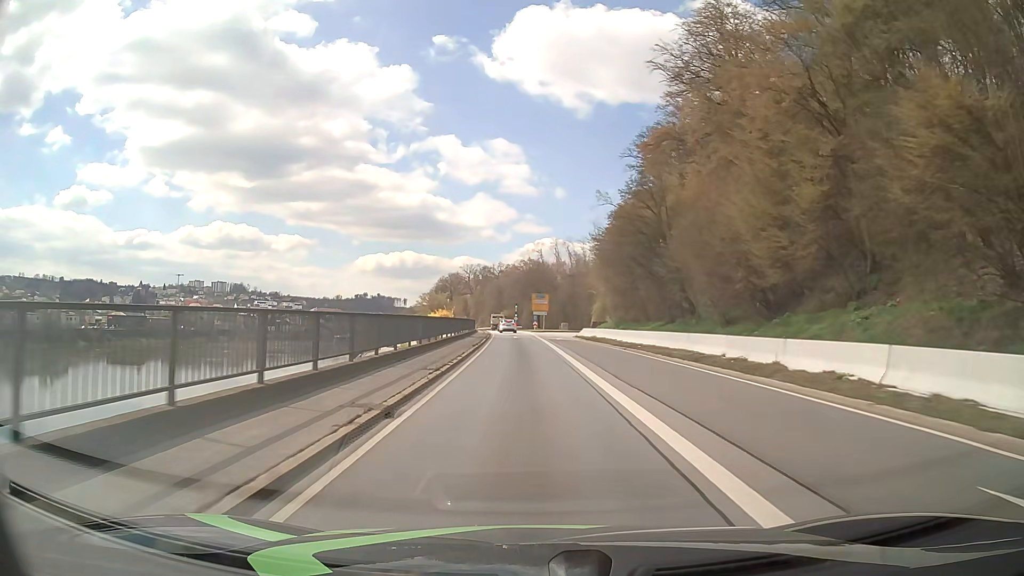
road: primary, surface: asphalt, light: Day
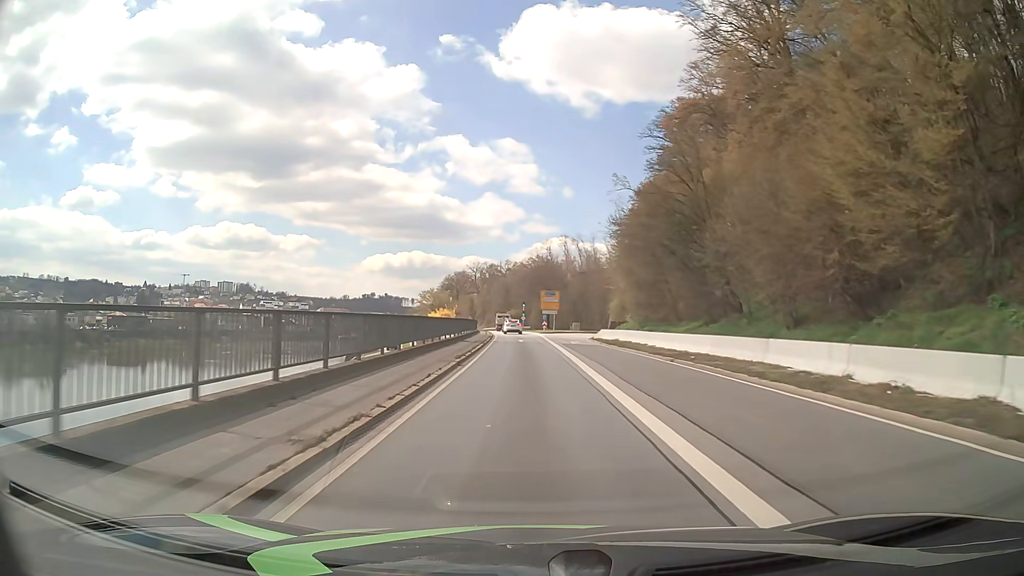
(-0.1, +9.5) m; -1°
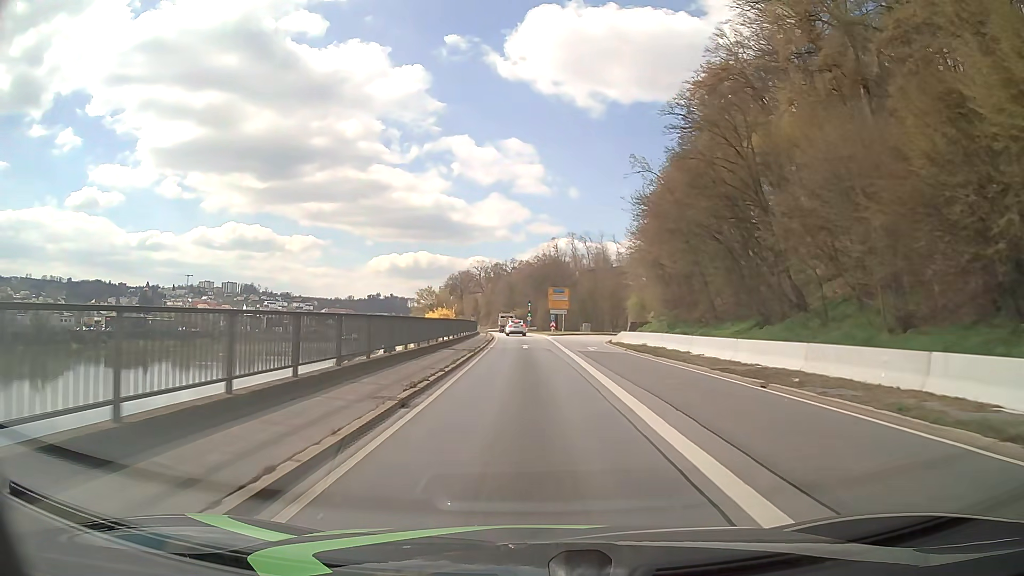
(0.0, +9.1) m; 0°
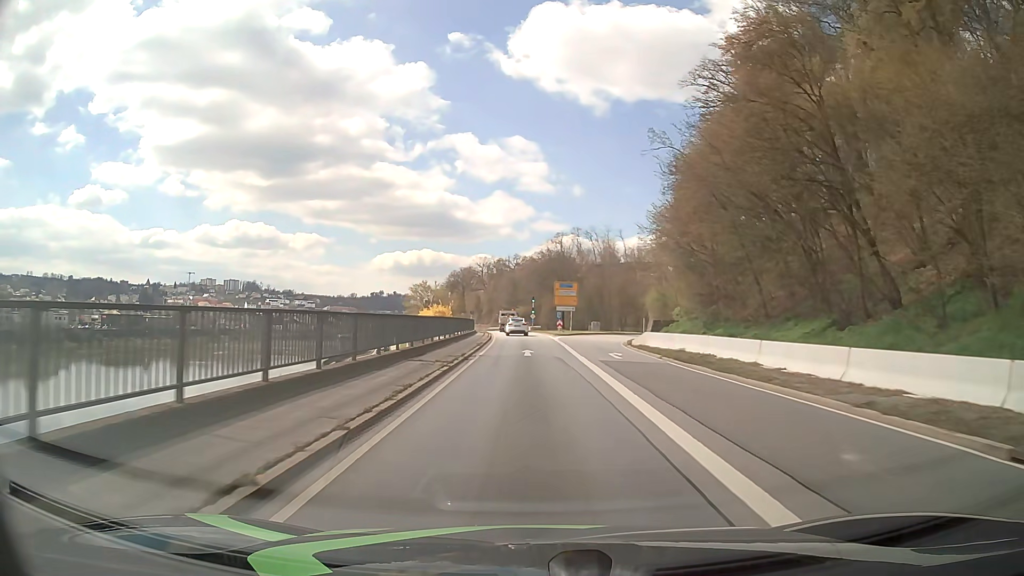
(-0.1, +8.7) m; 0°
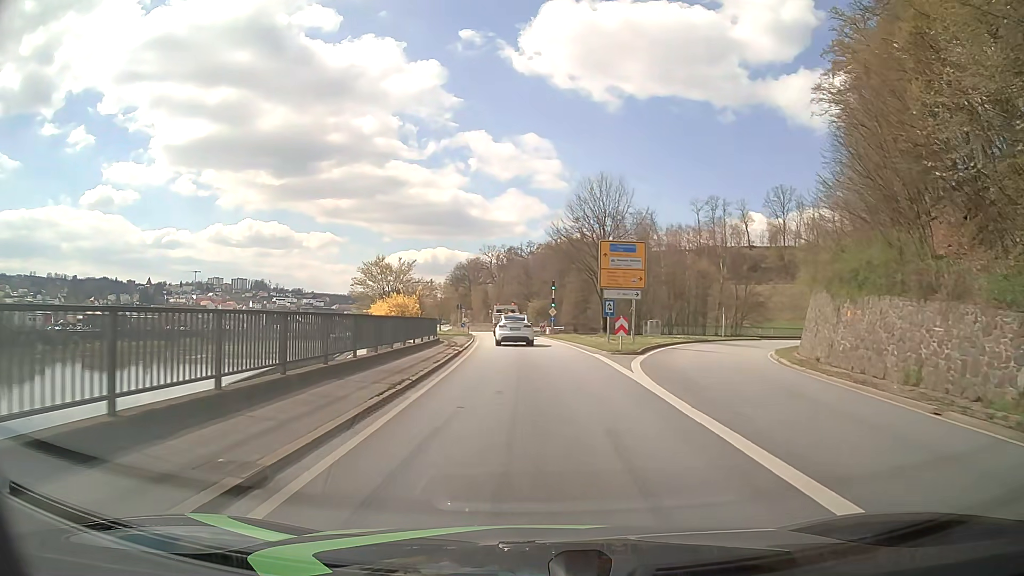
(-0.5, +35.8) m; -2°
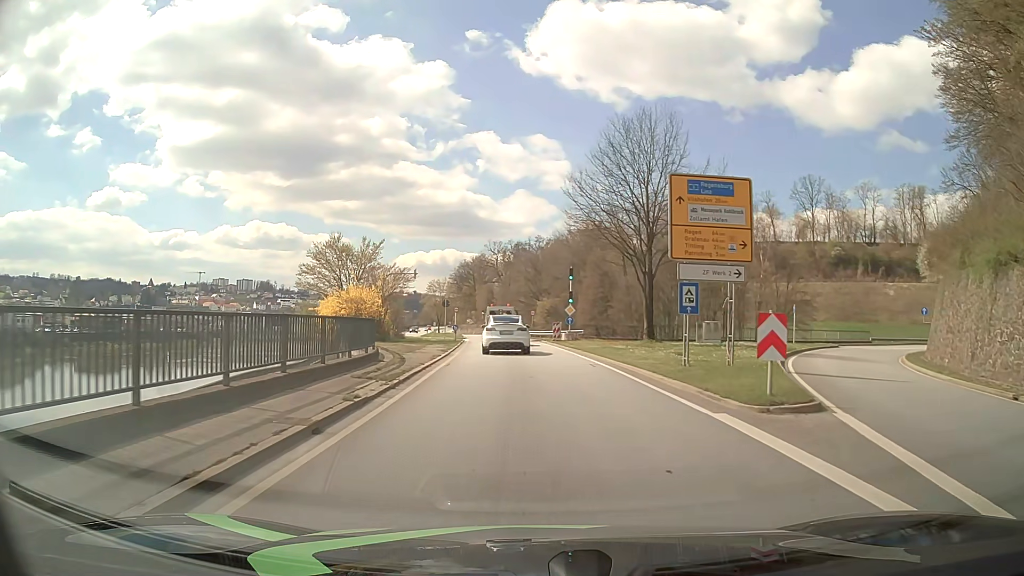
(0.0, +16.6) m; 0°
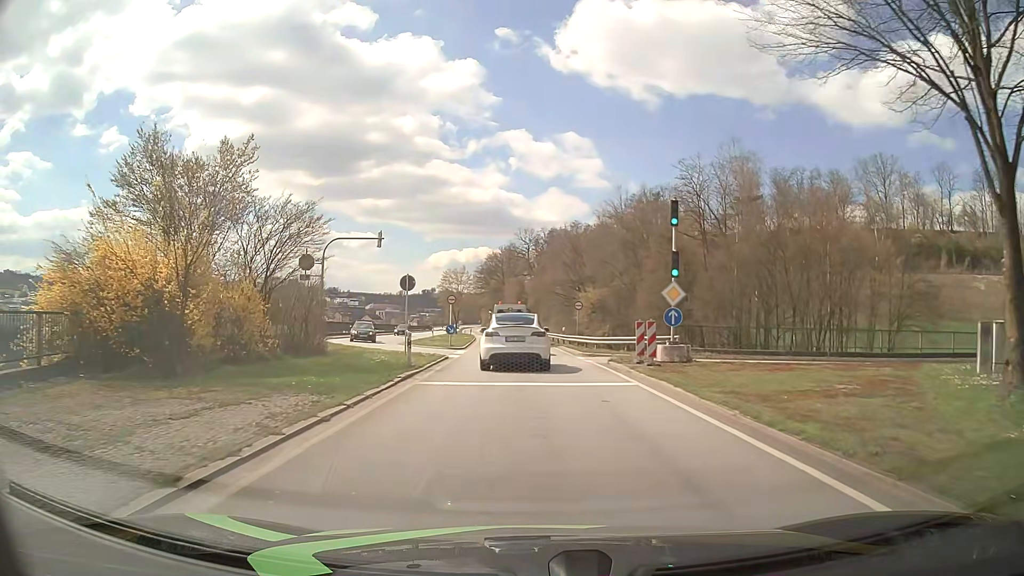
(-0.6, +26.7) m; -2°
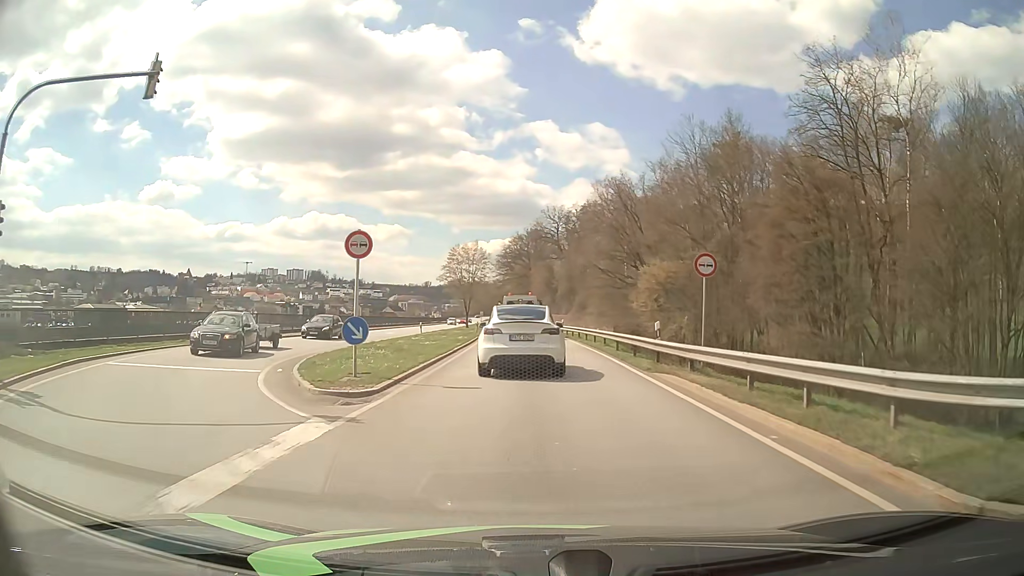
(-0.7, +26.5) m; -3°
(0, +10) (0, +20) (0, +30) (-1, +40) (-1, +50) (-2, +60) (-2, +70) (-3, +80) (-4, +90) (-4, +100) m
